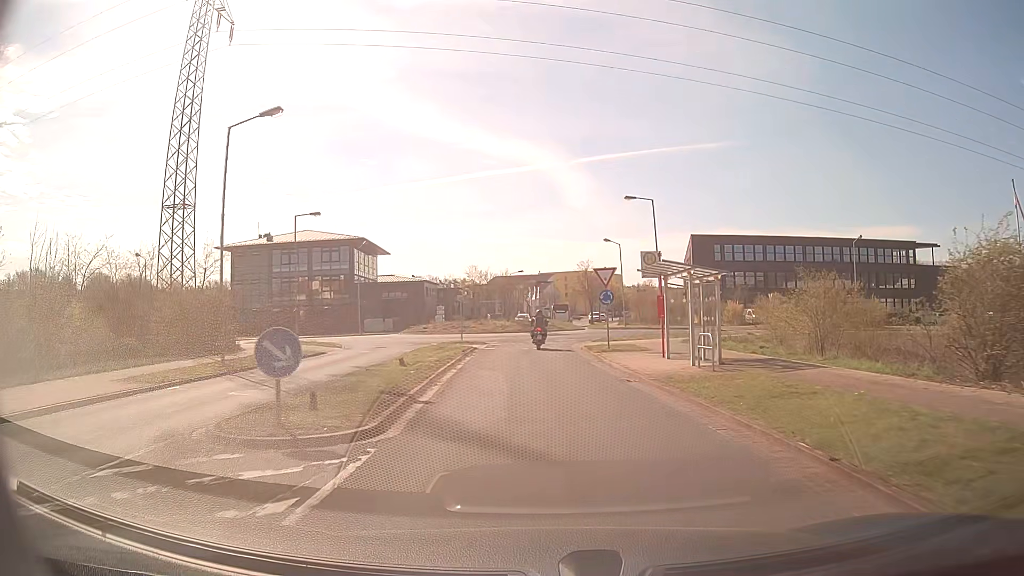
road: residential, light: Day
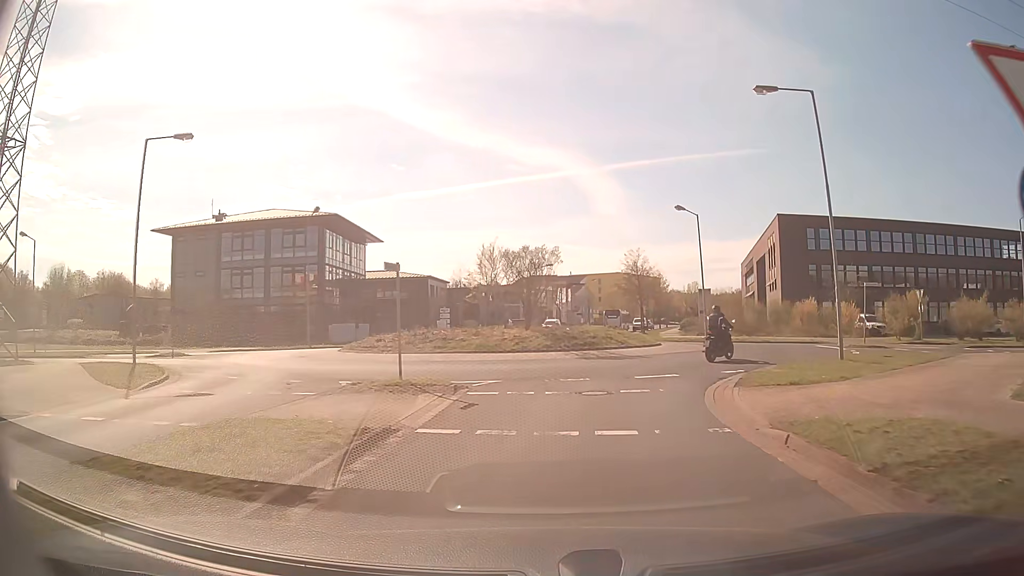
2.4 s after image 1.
(-0.6, +20.9) m; -3°
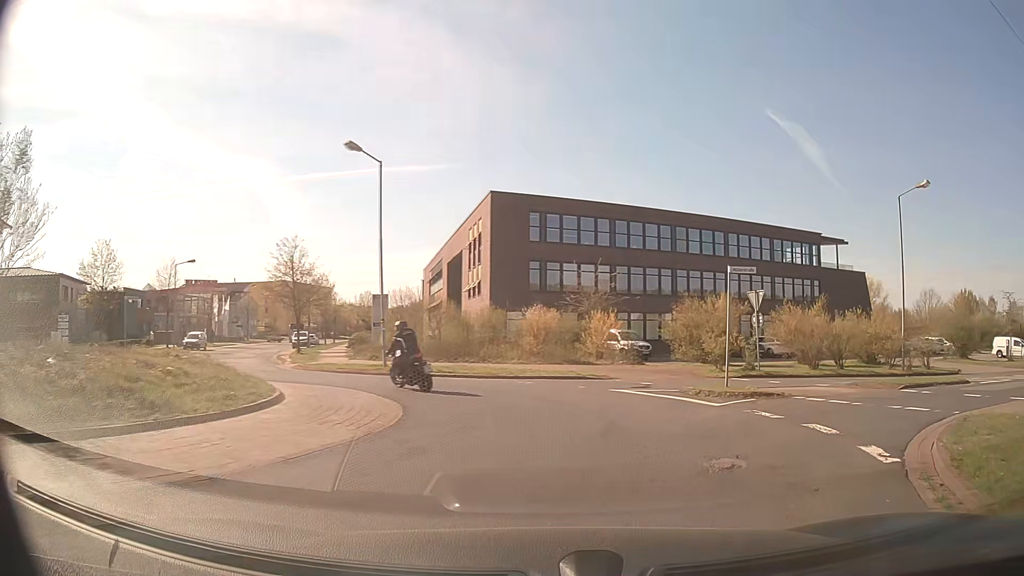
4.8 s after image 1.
(+3.0, +16.7) m; +28°
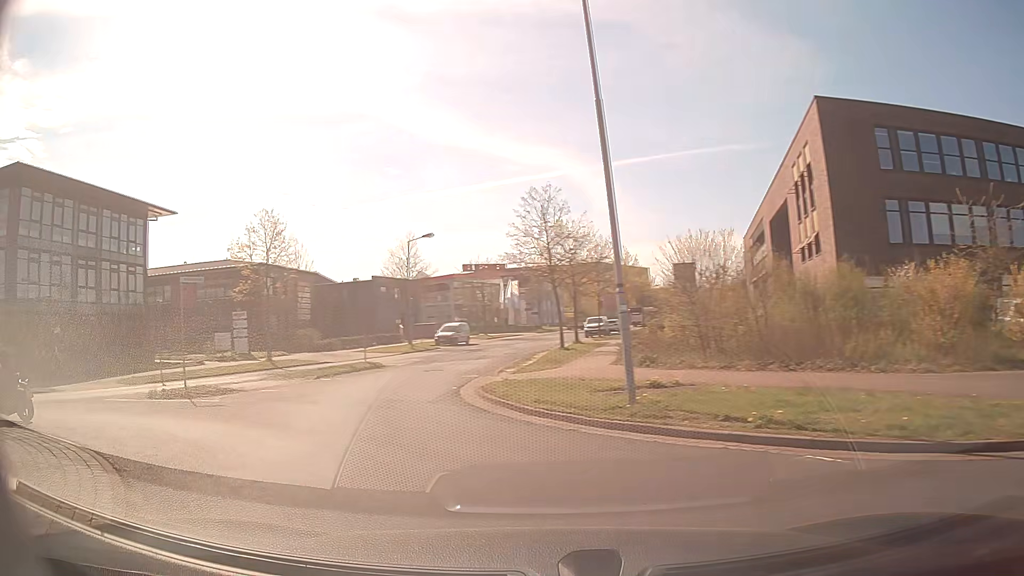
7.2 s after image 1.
(-1.3, +14.8) m; -26°
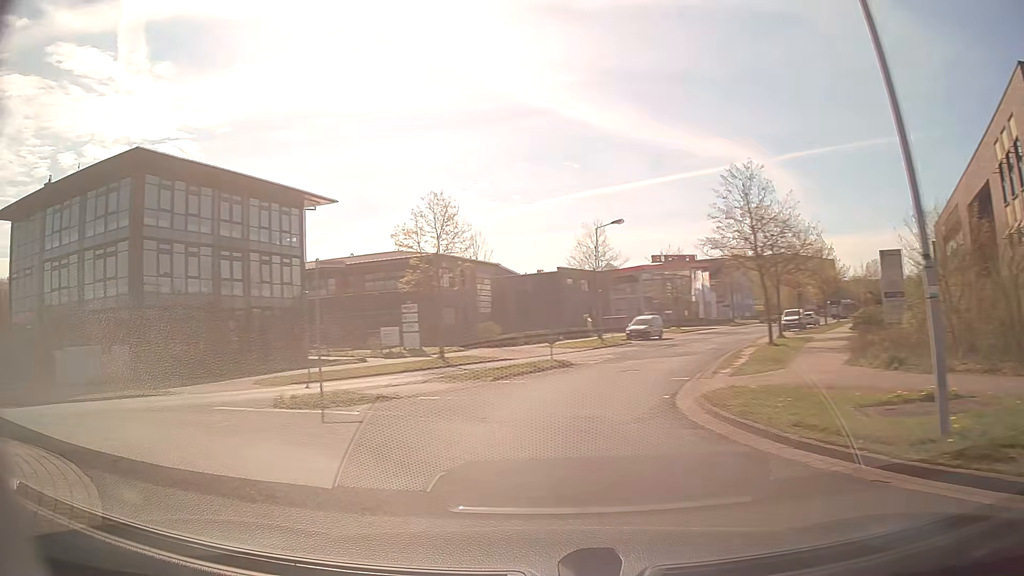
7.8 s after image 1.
(-0.5, +3.5) m; -17°
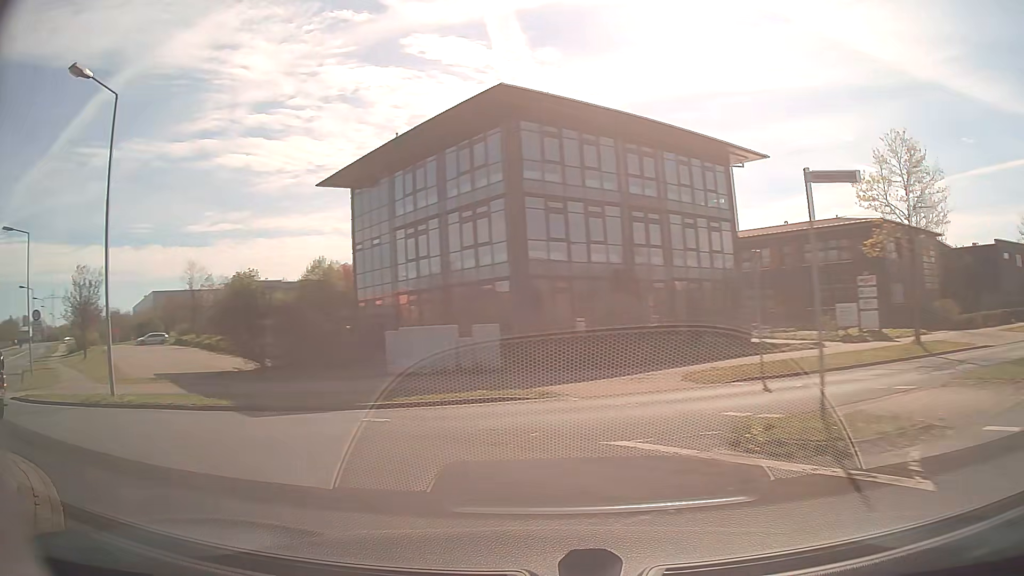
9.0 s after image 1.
(-2.1, +6.8) m; -36°
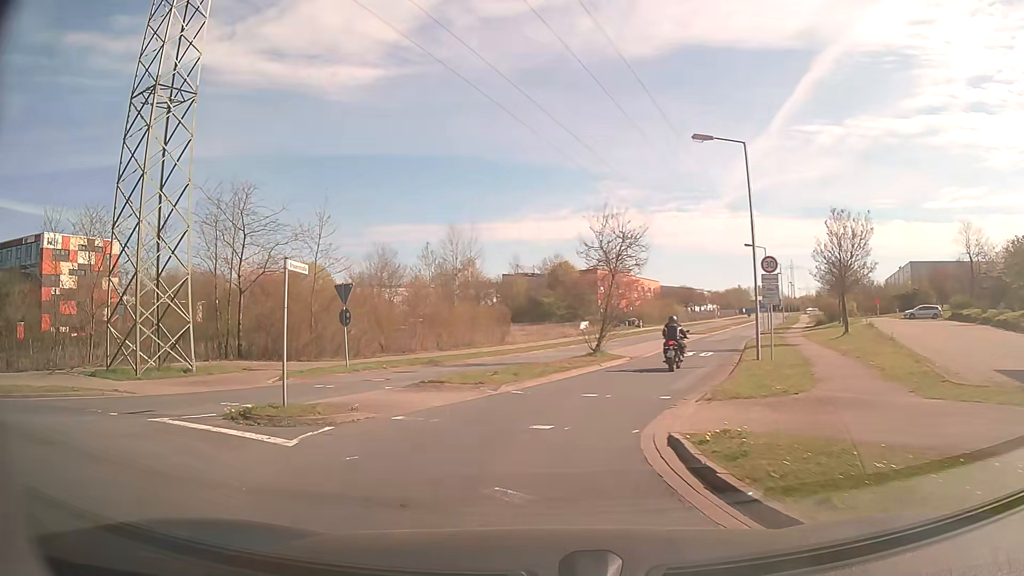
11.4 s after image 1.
(-8.7, +11.4) m; -65°
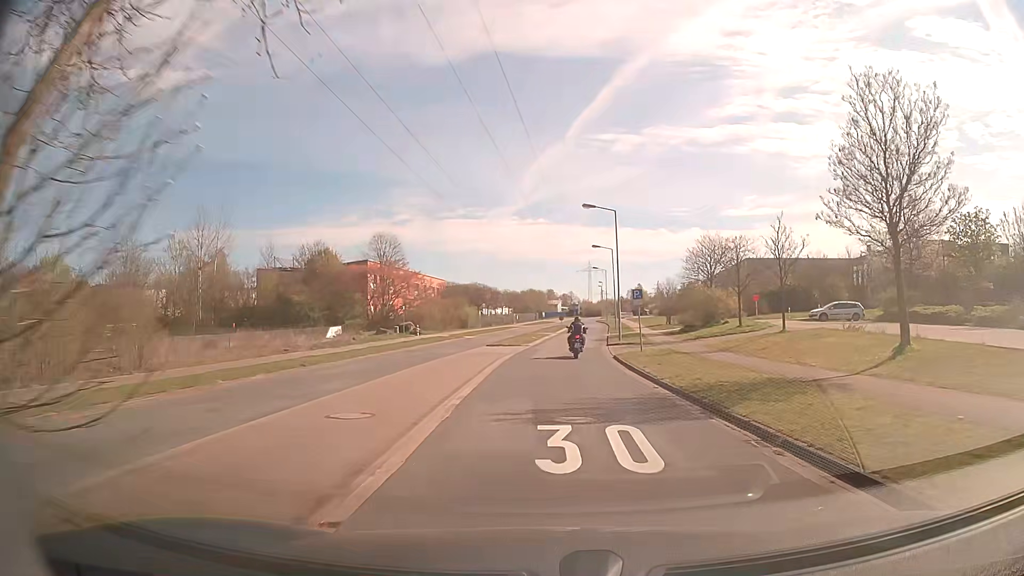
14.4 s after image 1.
(+3.5, +24.0) m; +18°
(0, +10) (0, +20) (+1, +30) (+1, +40) (+2, +50) (+3, +60) (+4, +70) (+5, +80) (+5, +90) (+6, +100) m
